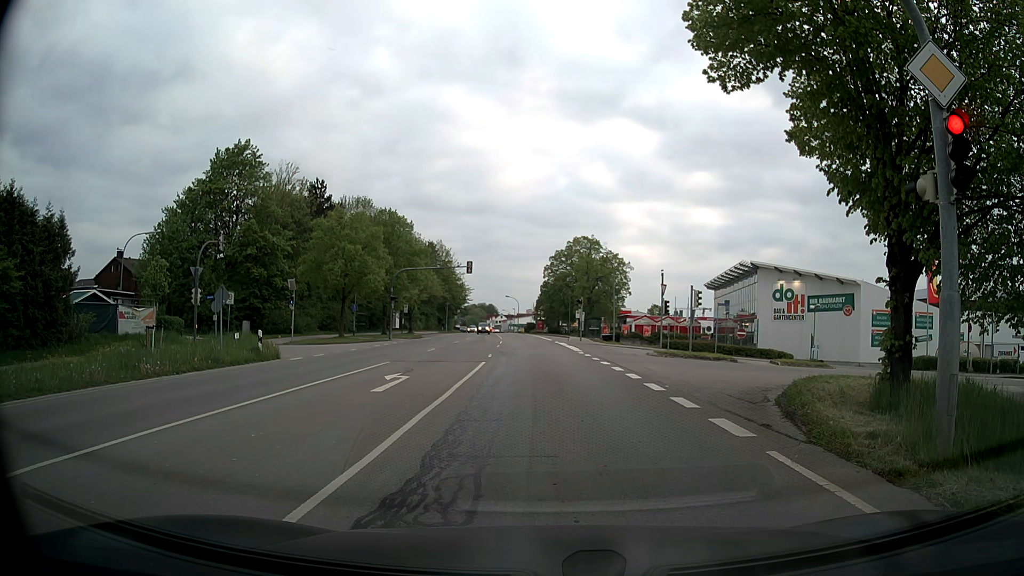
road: secondary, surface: asphalt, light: Day
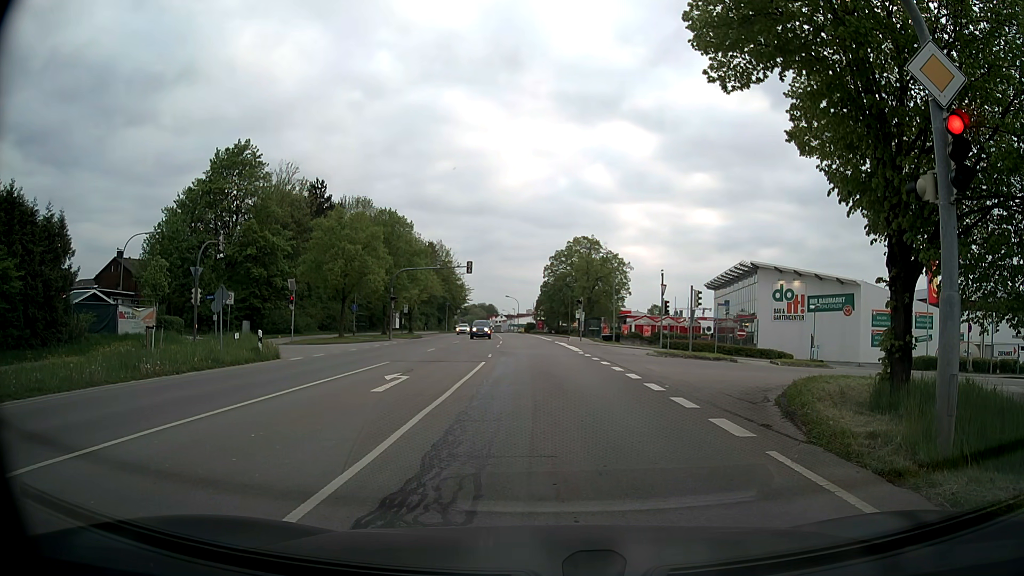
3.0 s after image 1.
(0.0, 0.0) m; 0°
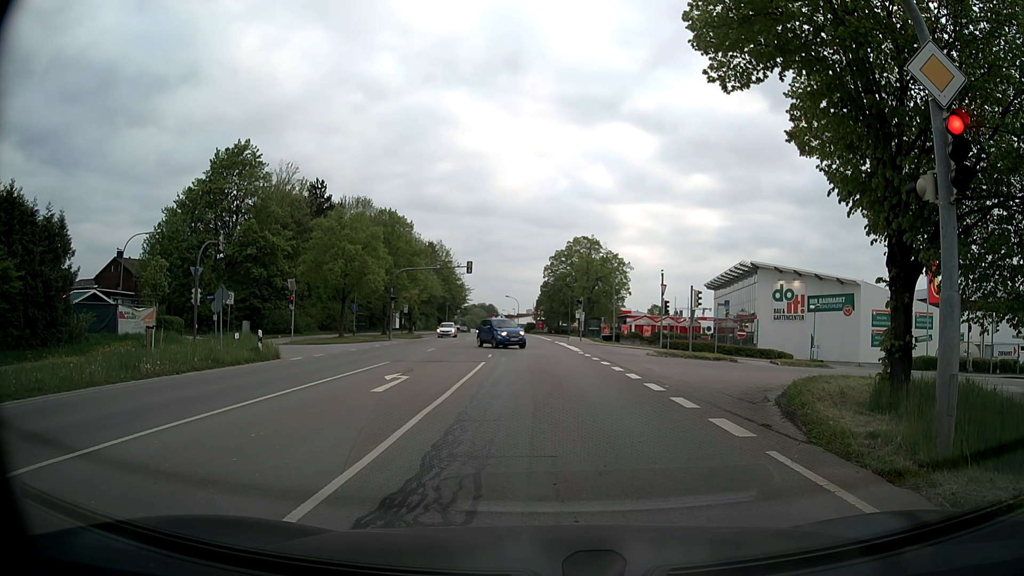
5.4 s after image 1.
(0.0, 0.0) m; 0°
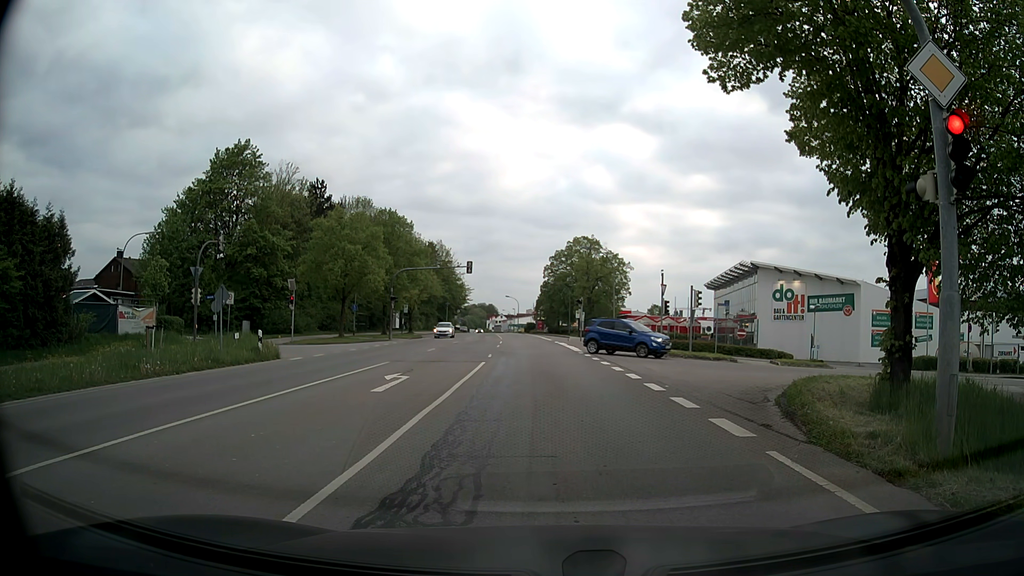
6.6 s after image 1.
(0.0, 0.0) m; 0°
(0, +10) (0, +20) (0, +30) (0, +40) (-1, +50) (-1, +60) (-2, +70) (-3, +80) (-4, +90) (-5, +100) m
